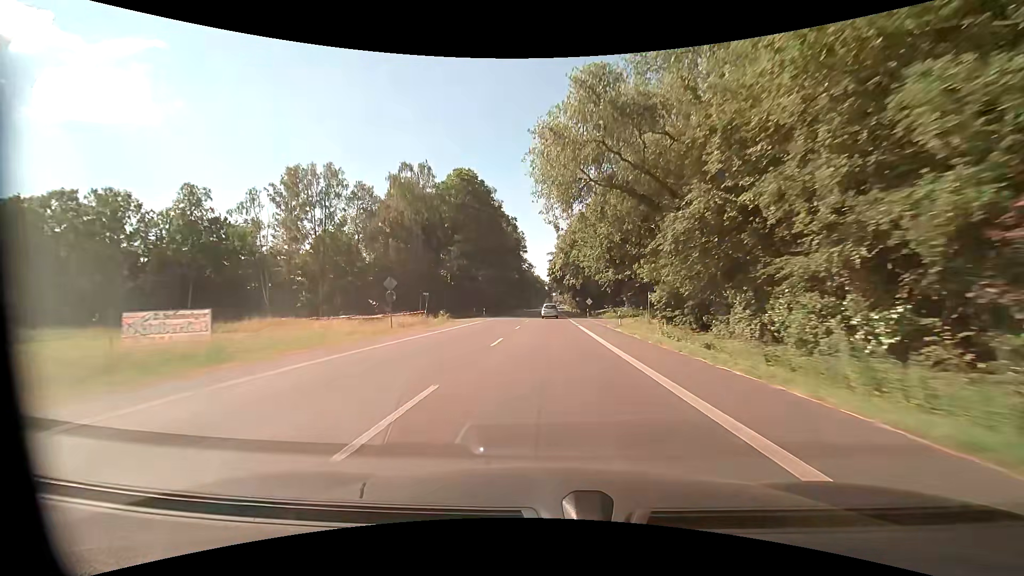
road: primary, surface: asphalt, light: Day
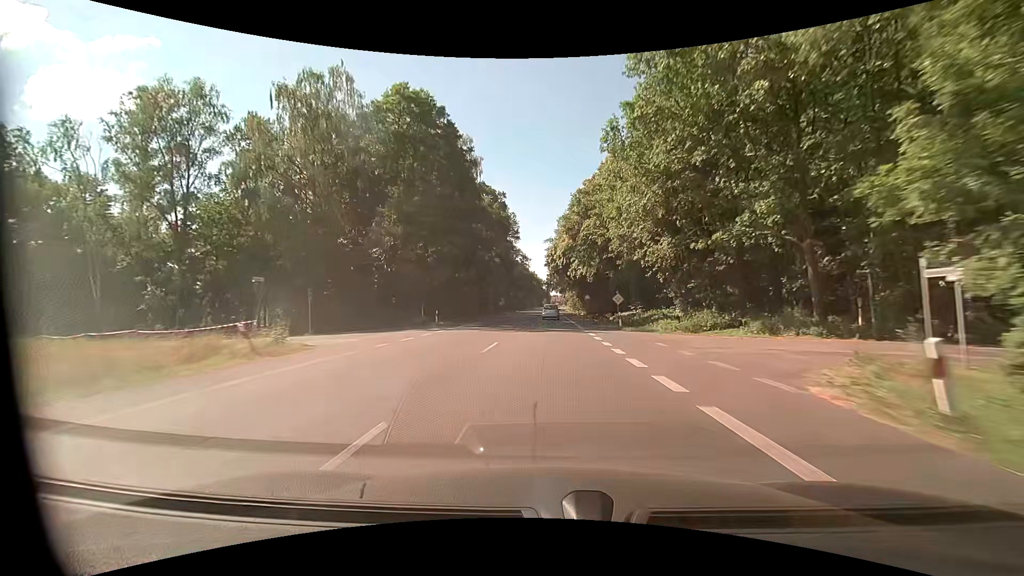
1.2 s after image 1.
(0.0, +26.9) m; 0°
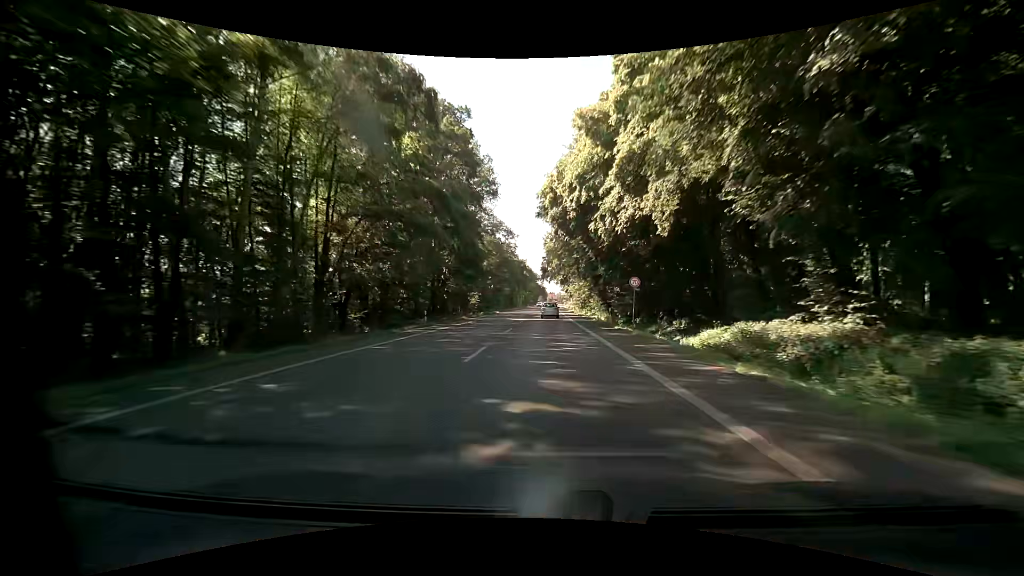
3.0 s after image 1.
(+0.2, +38.8) m; 0°
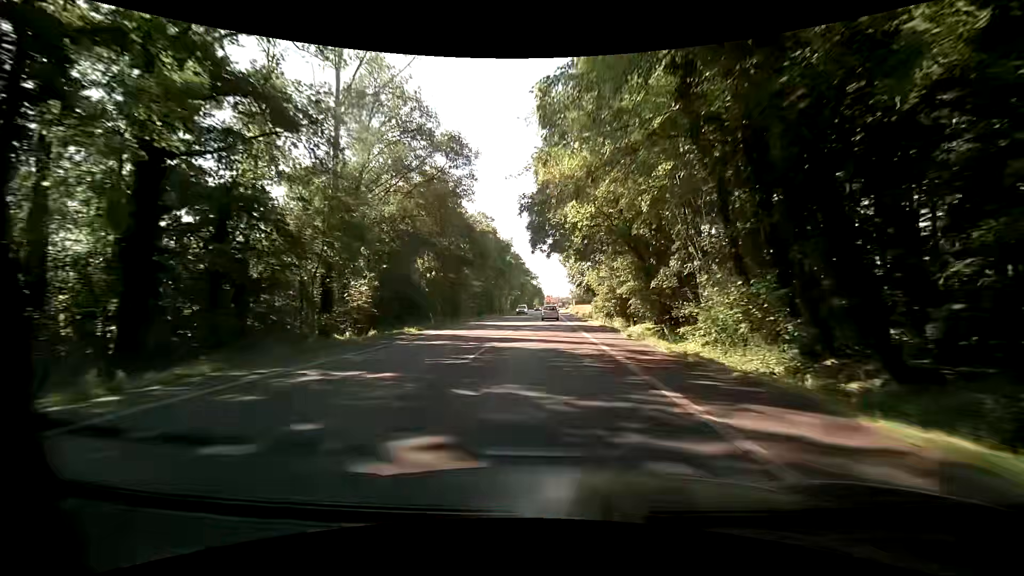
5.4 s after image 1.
(+0.2, +46.9) m; 0°
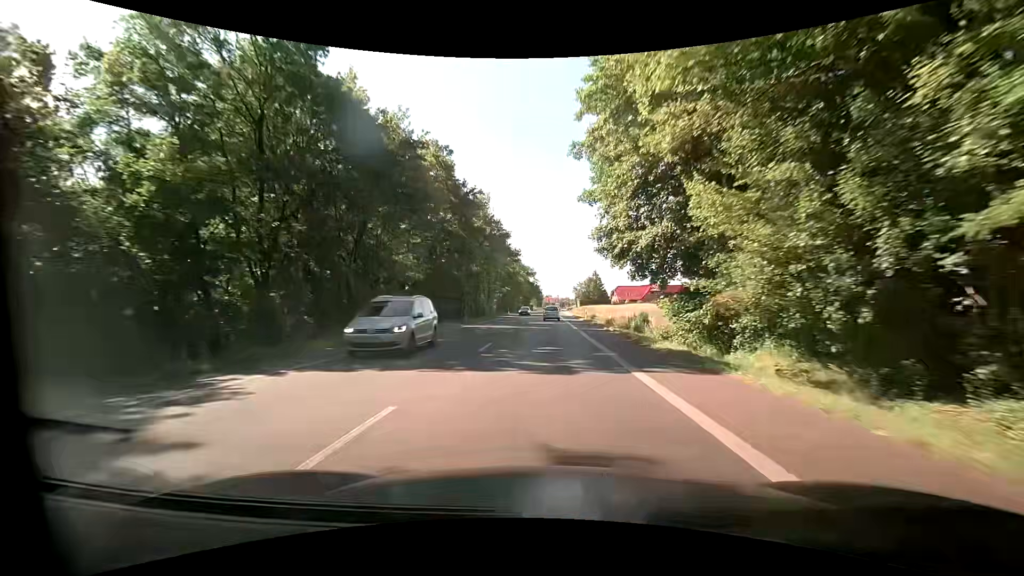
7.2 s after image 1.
(0.0, +34.2) m; 0°
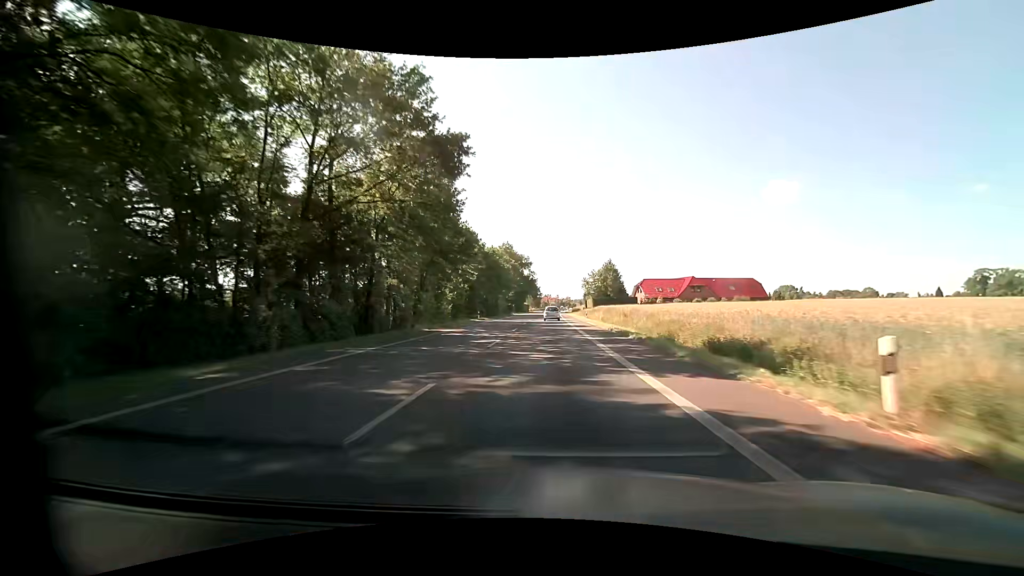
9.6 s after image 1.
(-0.1, +46.5) m; 0°
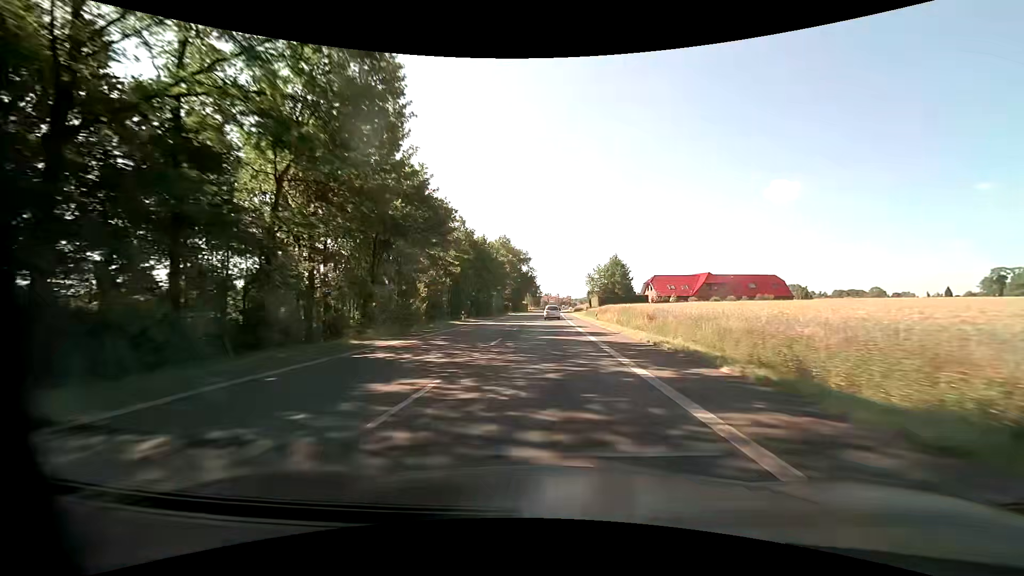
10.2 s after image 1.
(0.0, +11.7) m; 0°
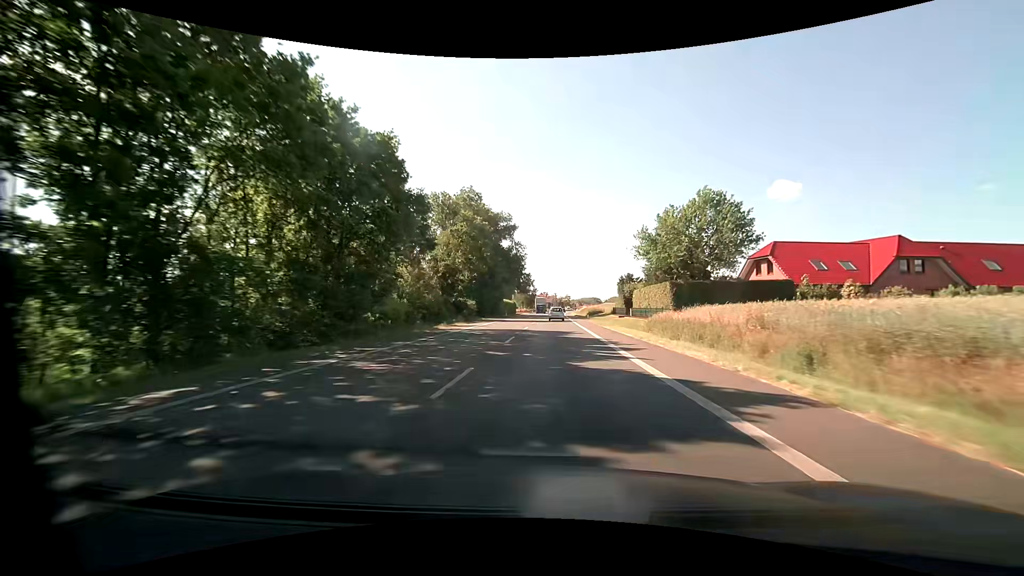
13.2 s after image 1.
(+0.1, +58.8) m; 0°
(0, +10) (0, +20) (0, +30) (0, +40) (+1, +50) (+1, +60) (+1, +70) (+1, +80) (+2, +90) (+2, +100) m
